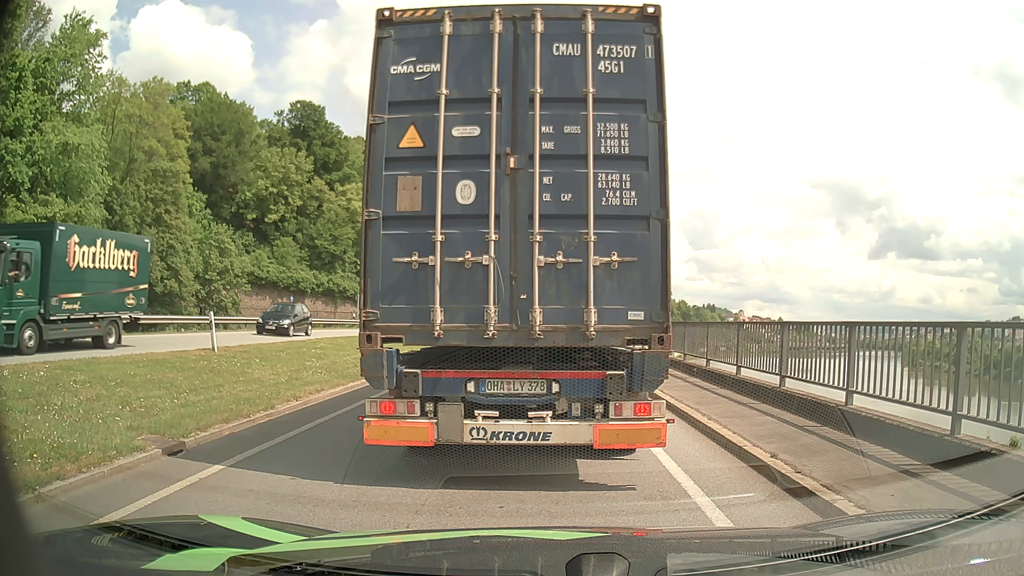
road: primary_link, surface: asphalt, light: Day
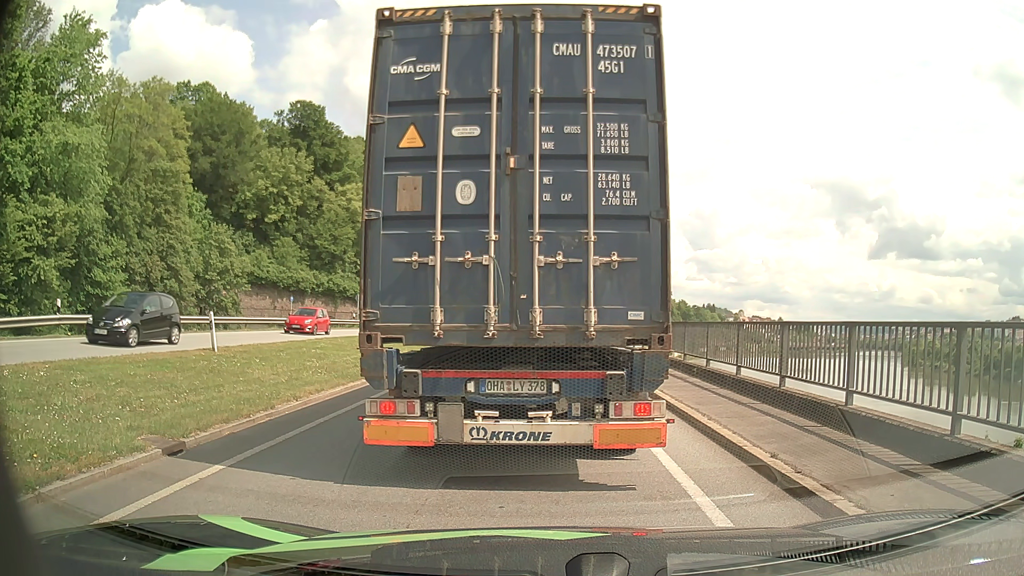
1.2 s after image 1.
(0.0, 0.0) m; 0°
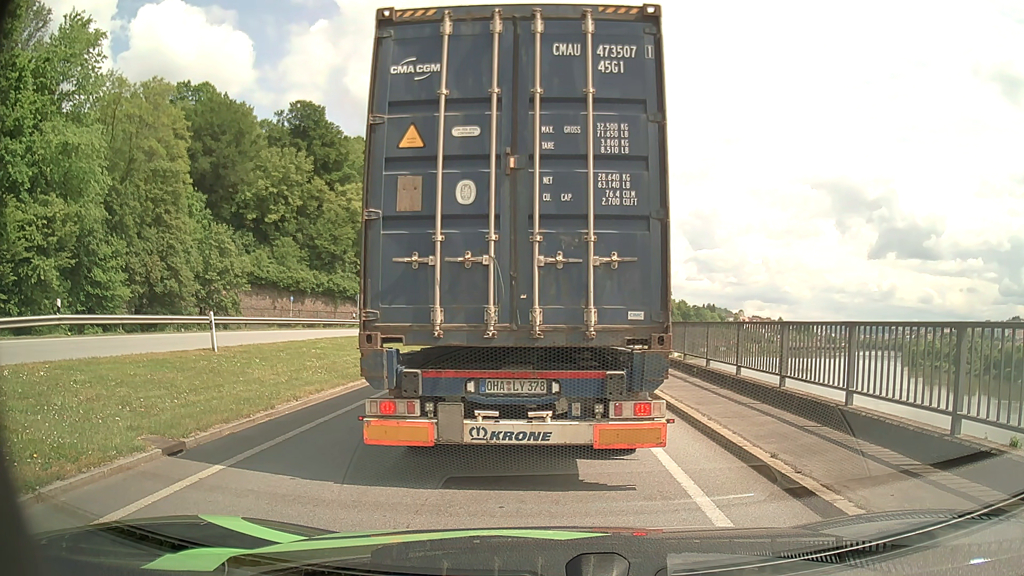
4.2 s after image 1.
(0.0, 0.0) m; 0°
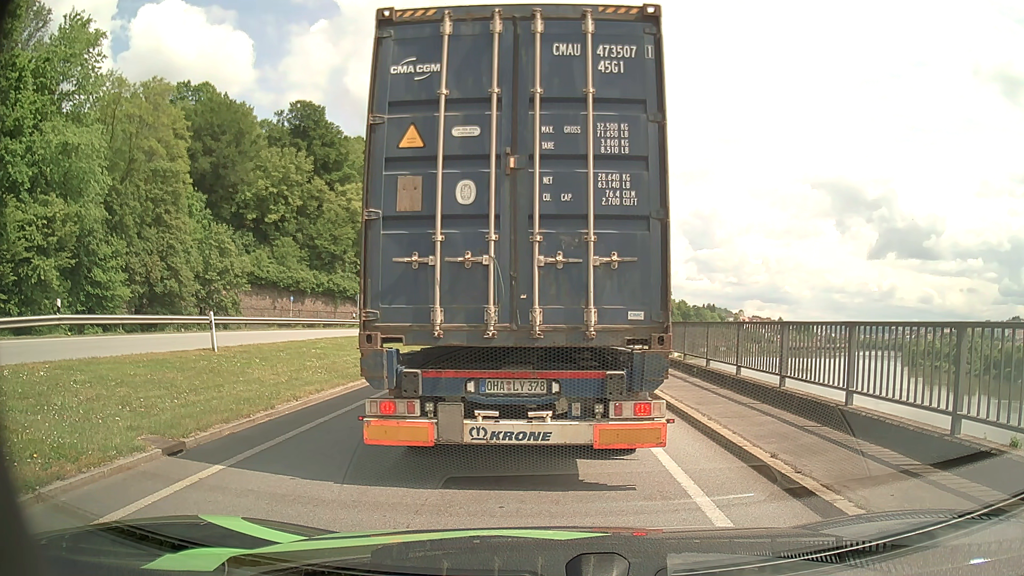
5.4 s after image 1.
(0.0, 0.0) m; 0°
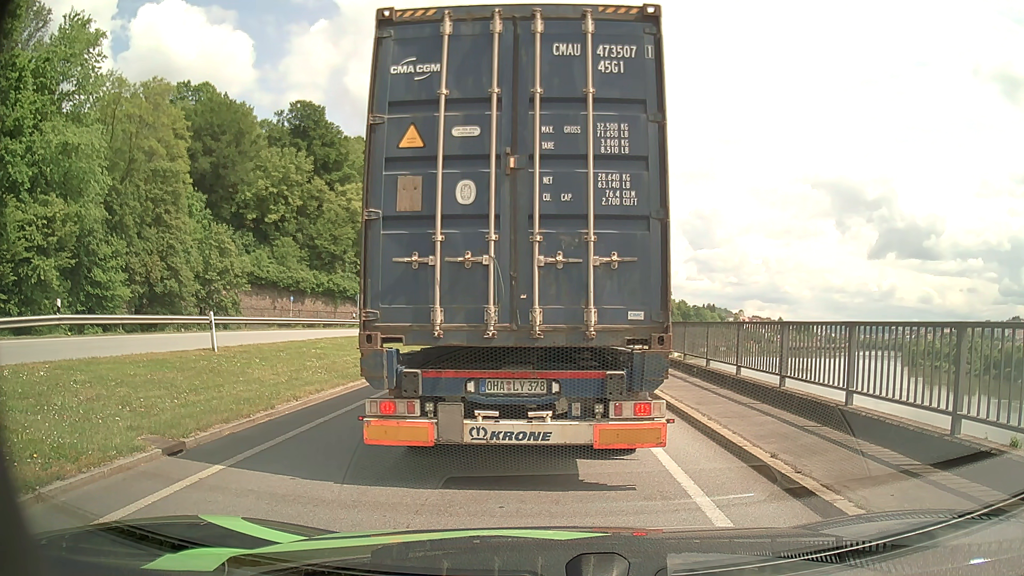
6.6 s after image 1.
(0.0, 0.0) m; 0°
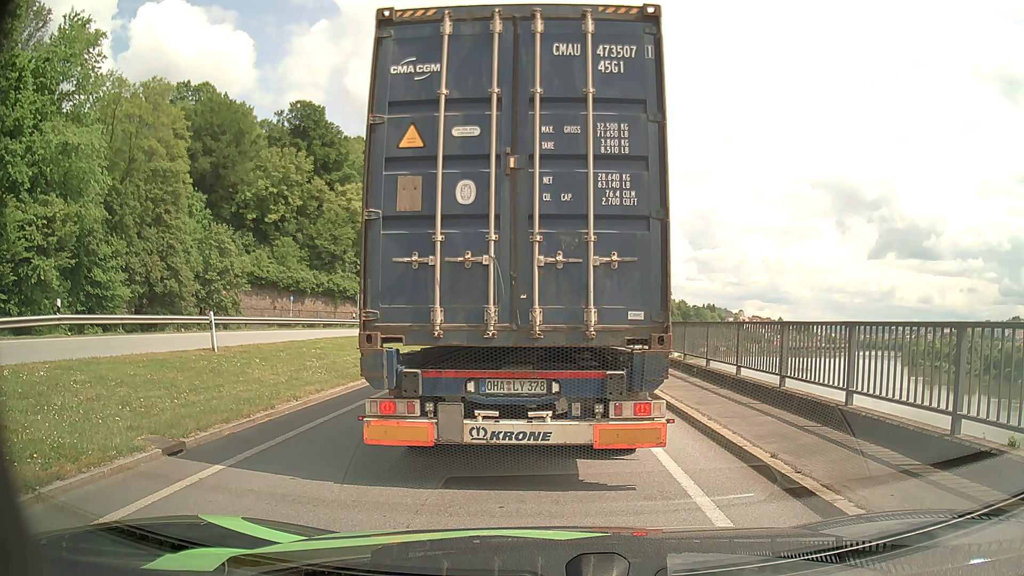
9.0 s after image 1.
(0.0, 0.0) m; 0°
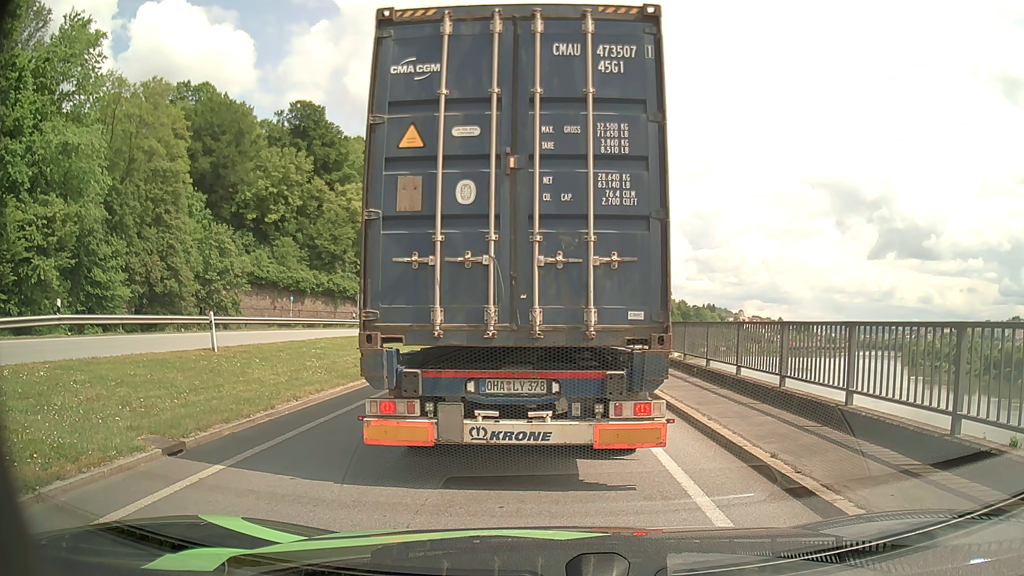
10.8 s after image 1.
(0.0, 0.0) m; 0°
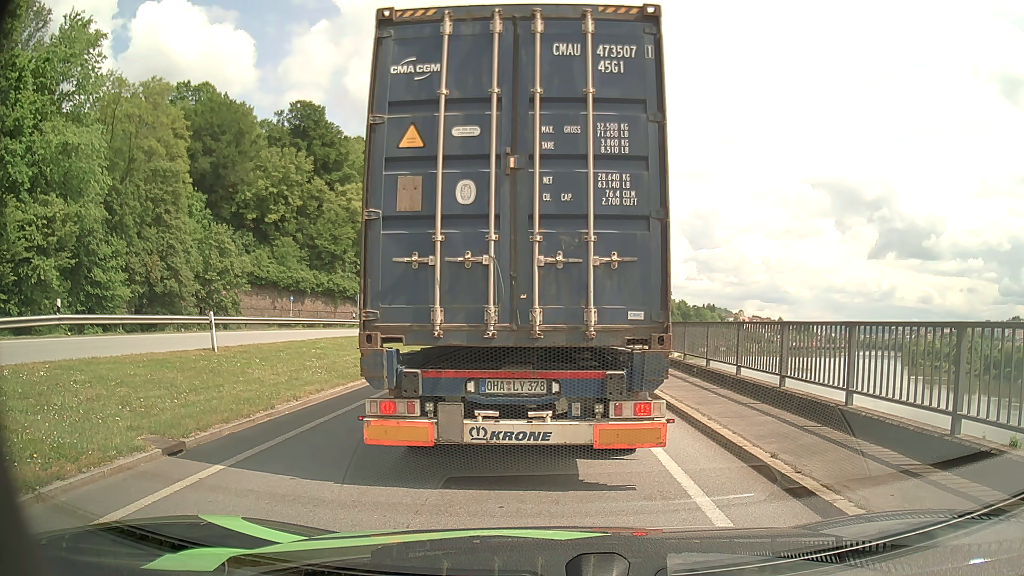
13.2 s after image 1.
(0.0, 0.0) m; 0°
(0, +10) (0, +20) (0, +30) (0, +40) (-1, +50) (-3, +60) (-8, +69) (-15, +75) (-24, +79) (-34, +80) m
